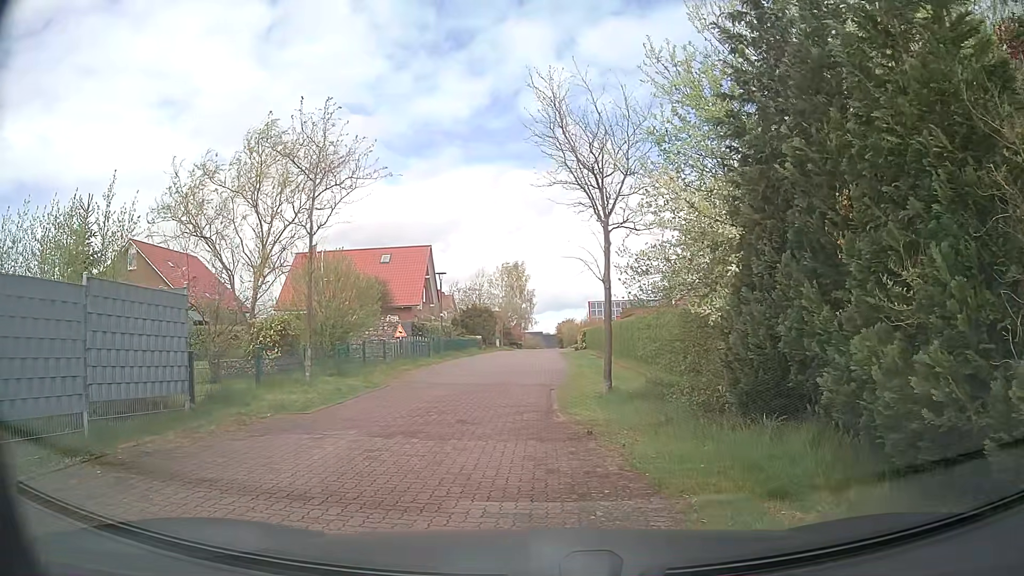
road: residential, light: Day
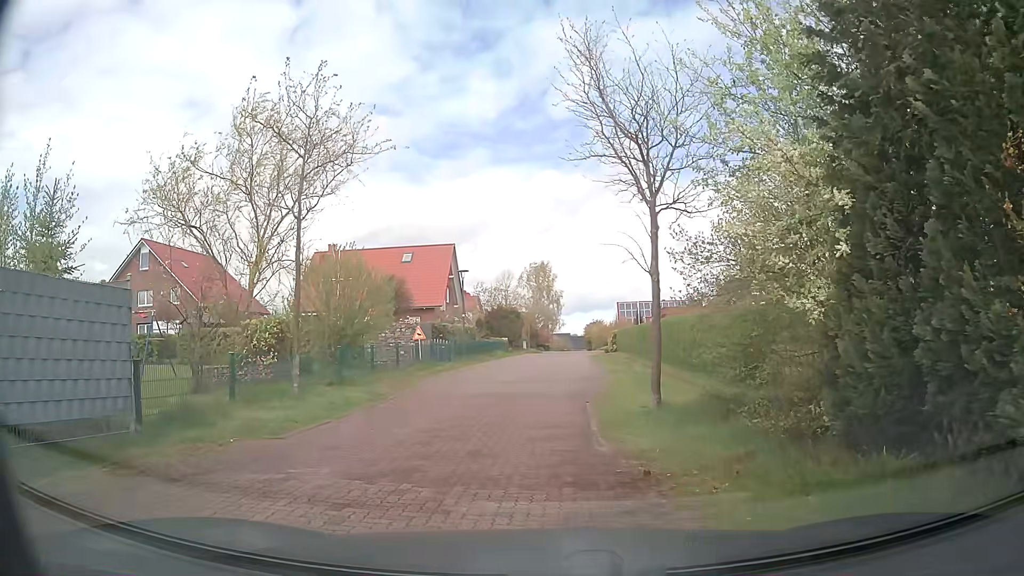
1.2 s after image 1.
(-0.1, +2.3) m; -4°
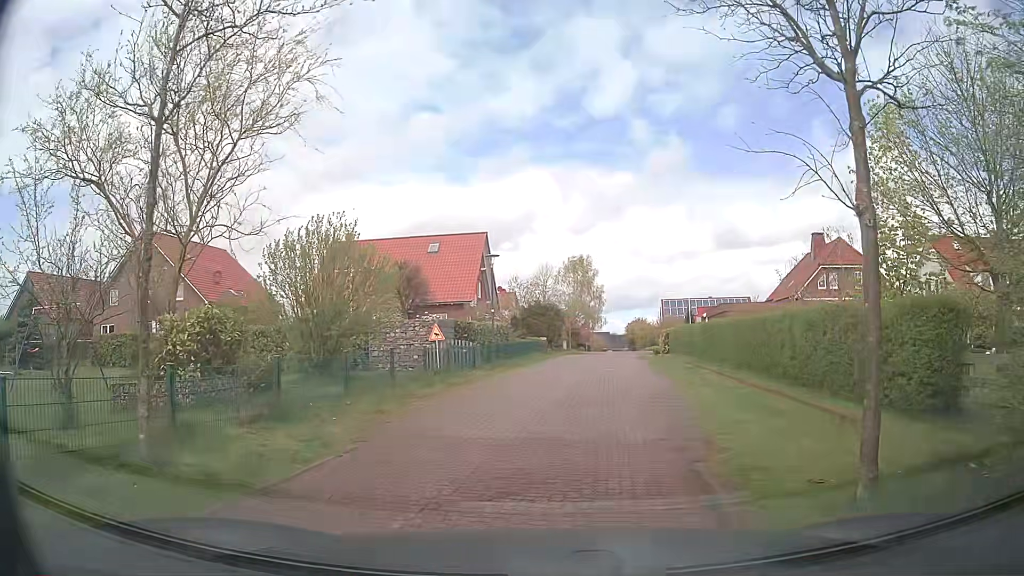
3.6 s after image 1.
(-0.2, +6.0) m; -2°
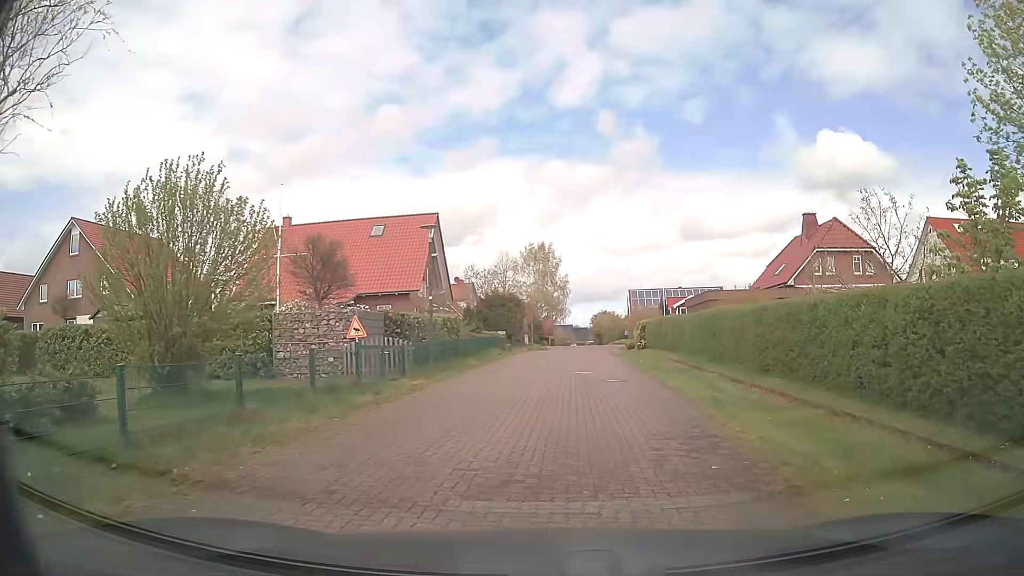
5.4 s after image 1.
(+0.2, +5.8) m; +3°
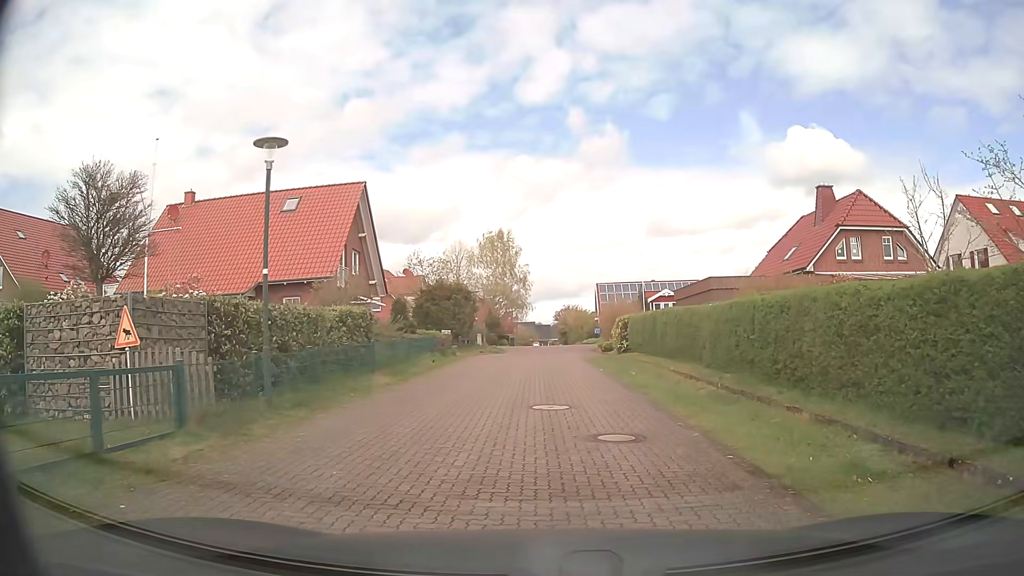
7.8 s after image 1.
(+0.5, +9.1) m; +4°
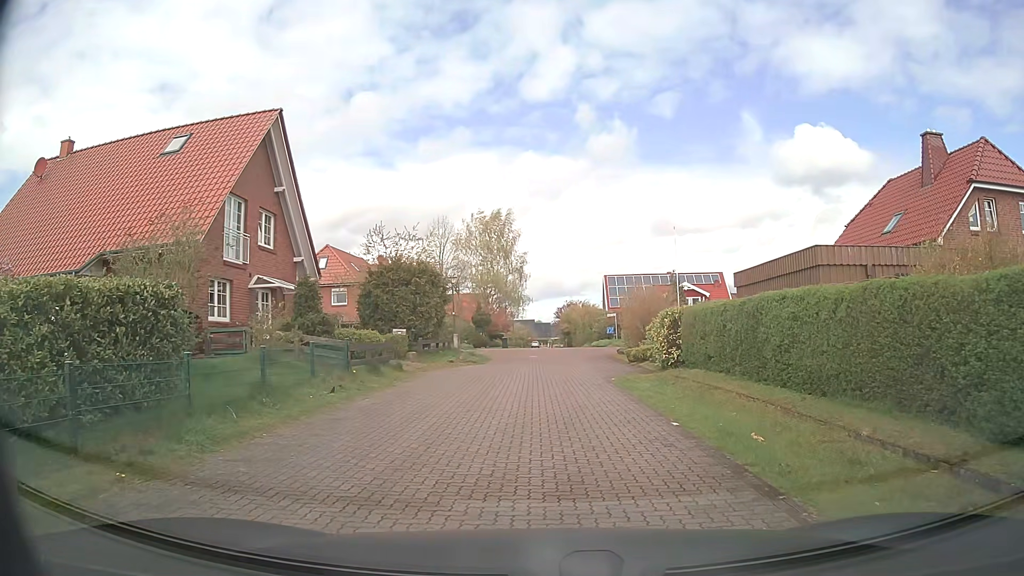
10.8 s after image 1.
(-0.1, +12.1) m; 0°
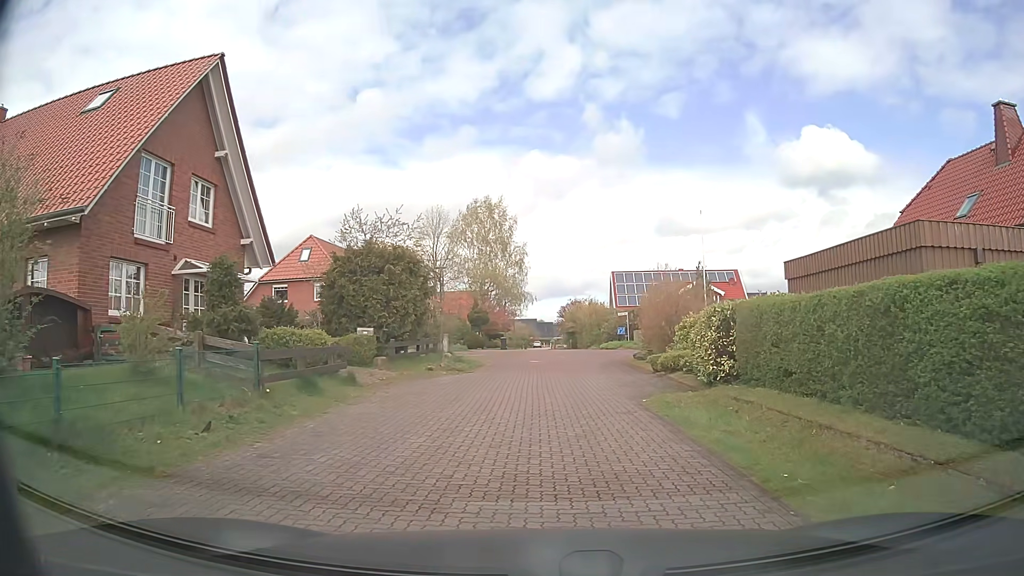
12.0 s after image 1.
(0.0, +5.3) m; 0°
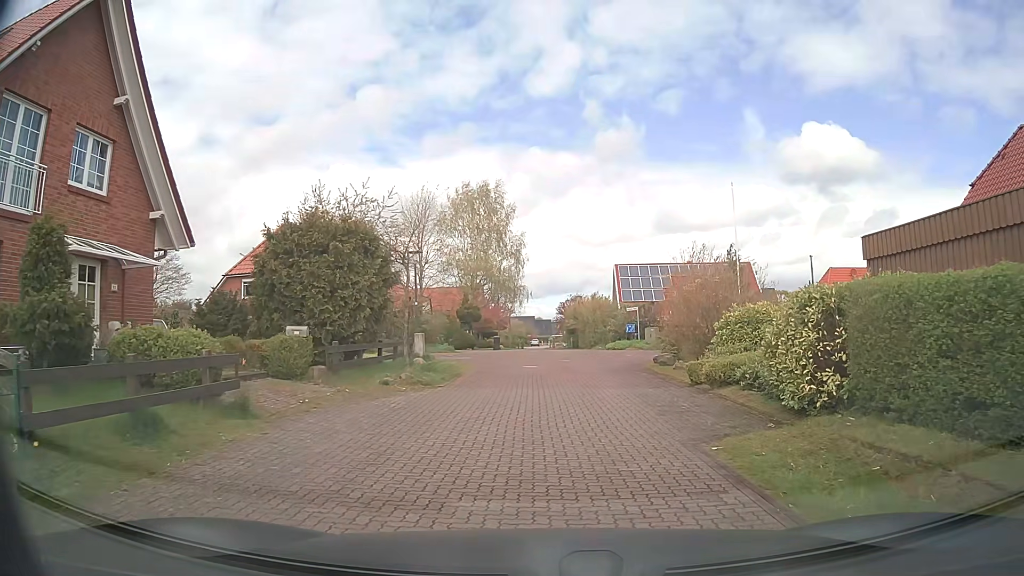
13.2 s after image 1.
(0.0, +5.6) m; +1°
